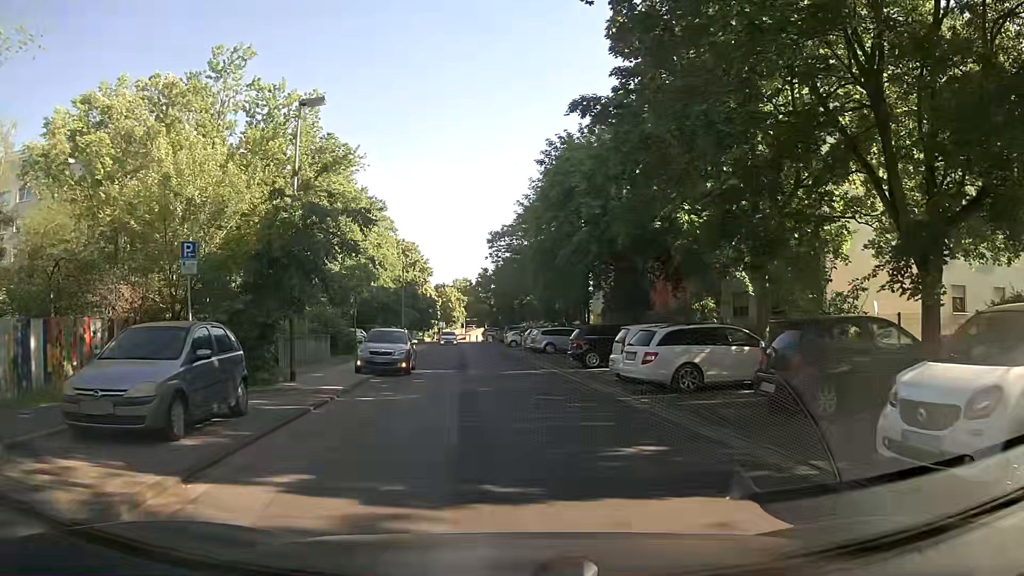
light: Day
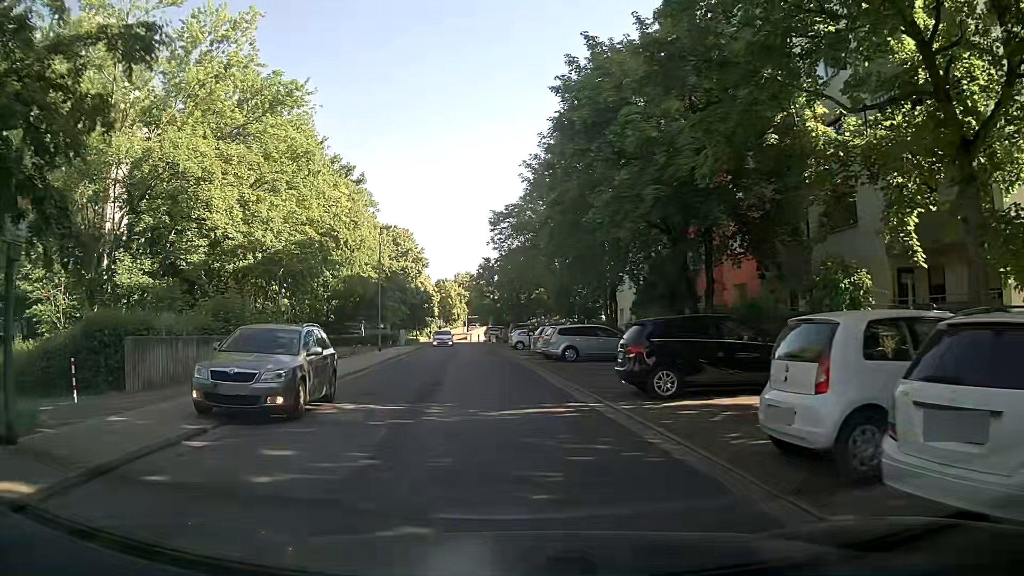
(0.0, +11.4) m; 0°
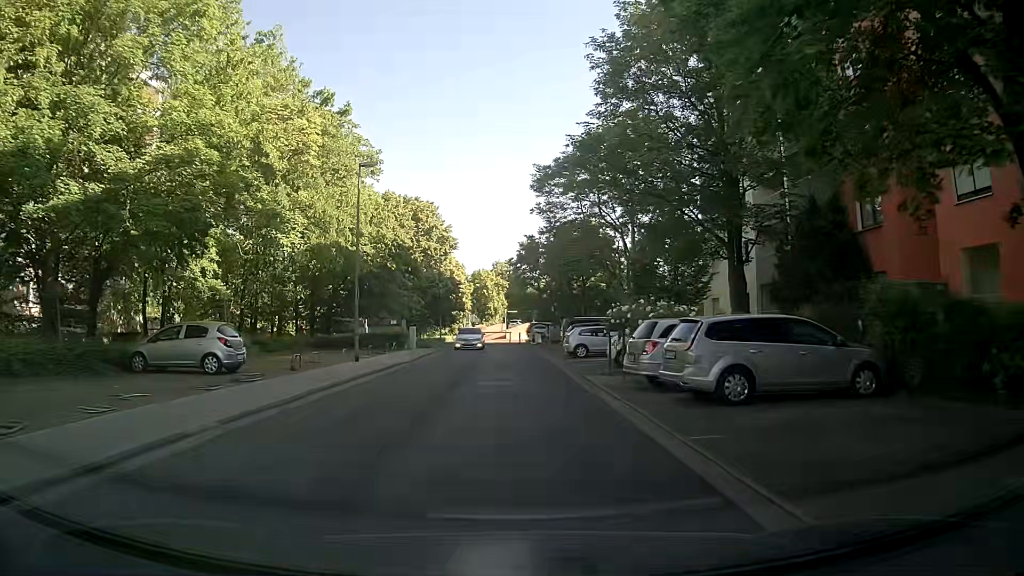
(-0.7, +16.3) m; -5°
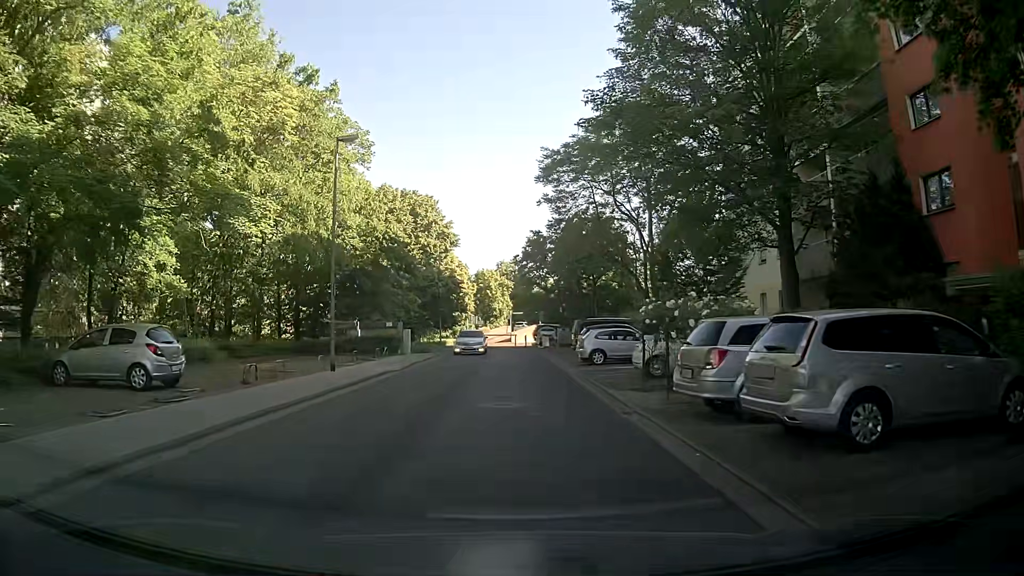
(0.0, +4.3) m; 0°
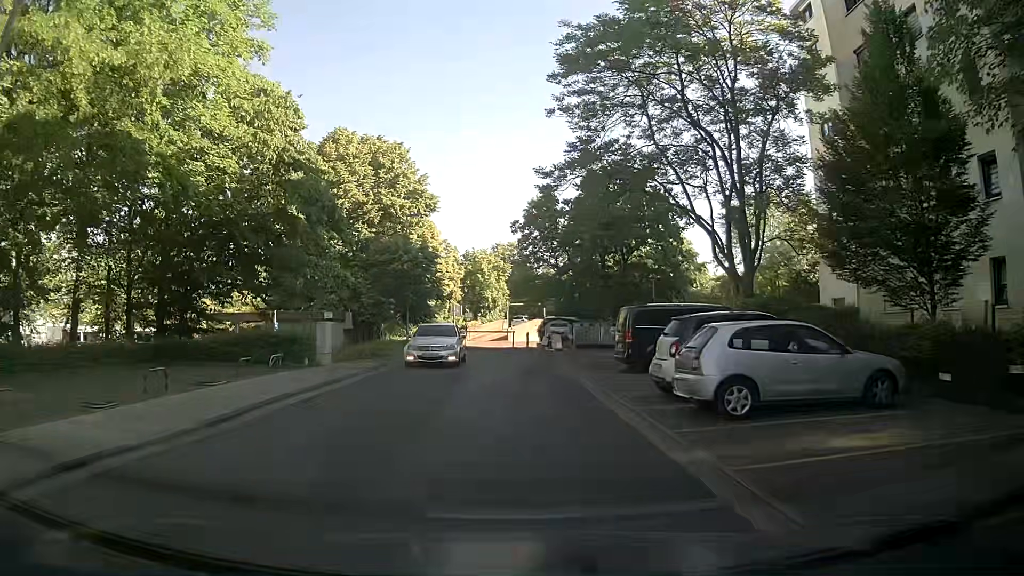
(+0.1, +16.3) m; 0°
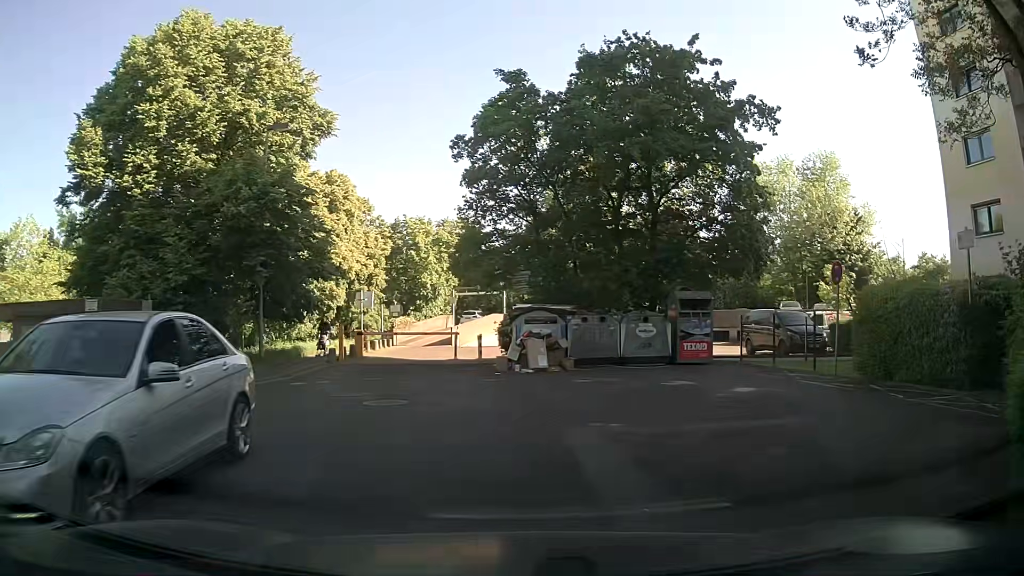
(+0.3, +18.1) m; +5°
